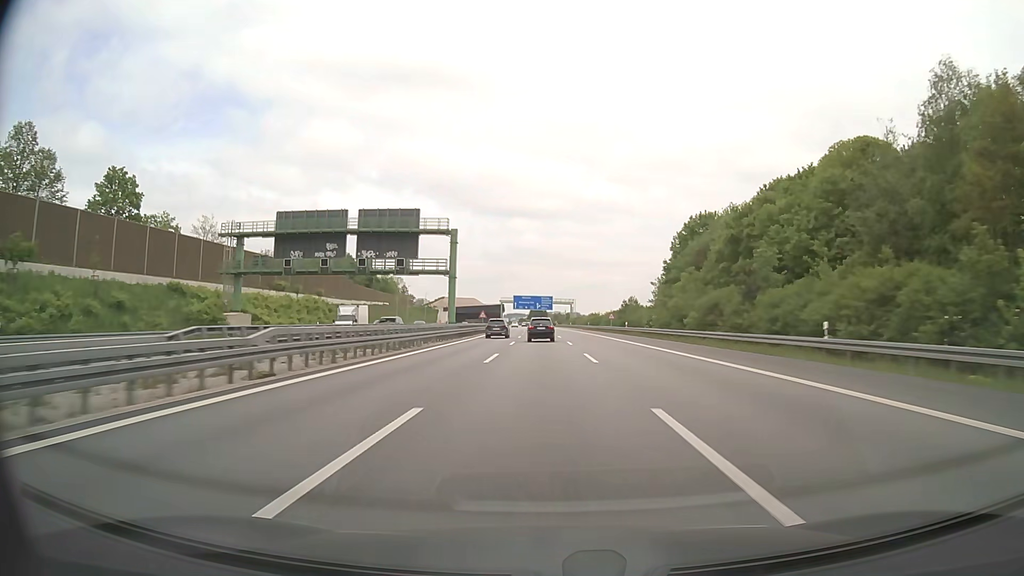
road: motorway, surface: asphalt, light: Day
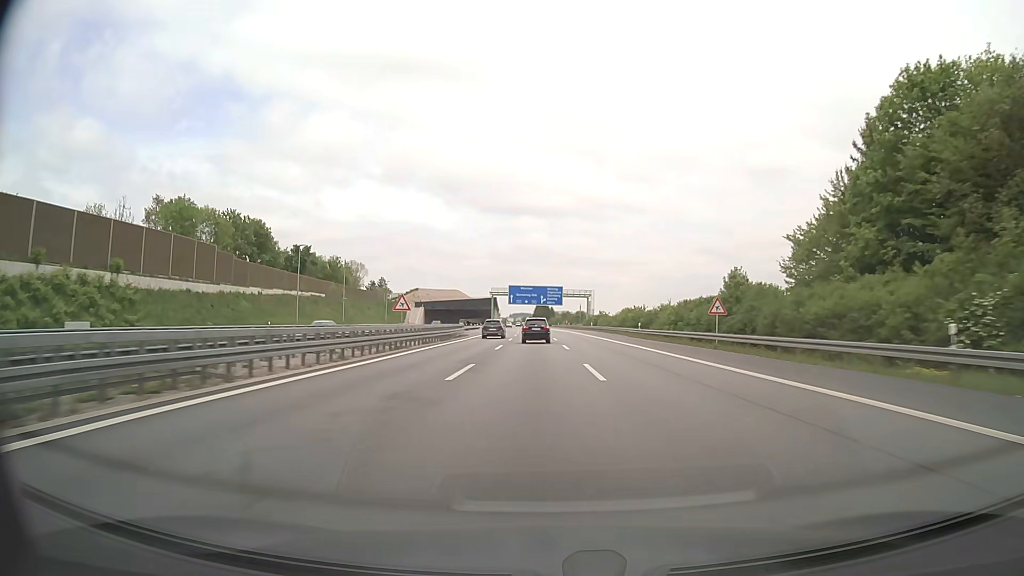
(-0.1, +60.5) m; 0°
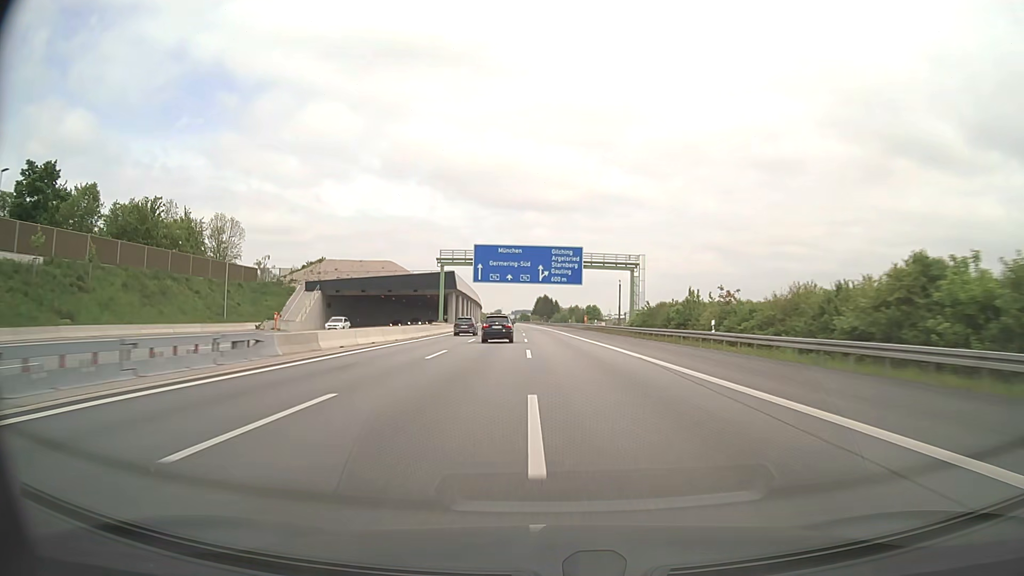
(-0.2, +81.7) m; 0°
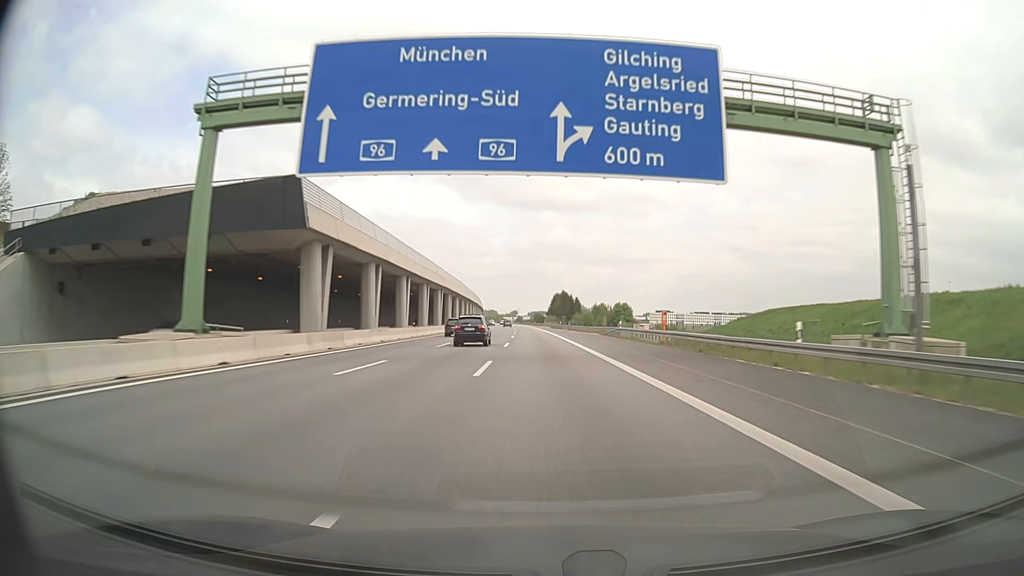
(-0.6, +61.1) m; -1°
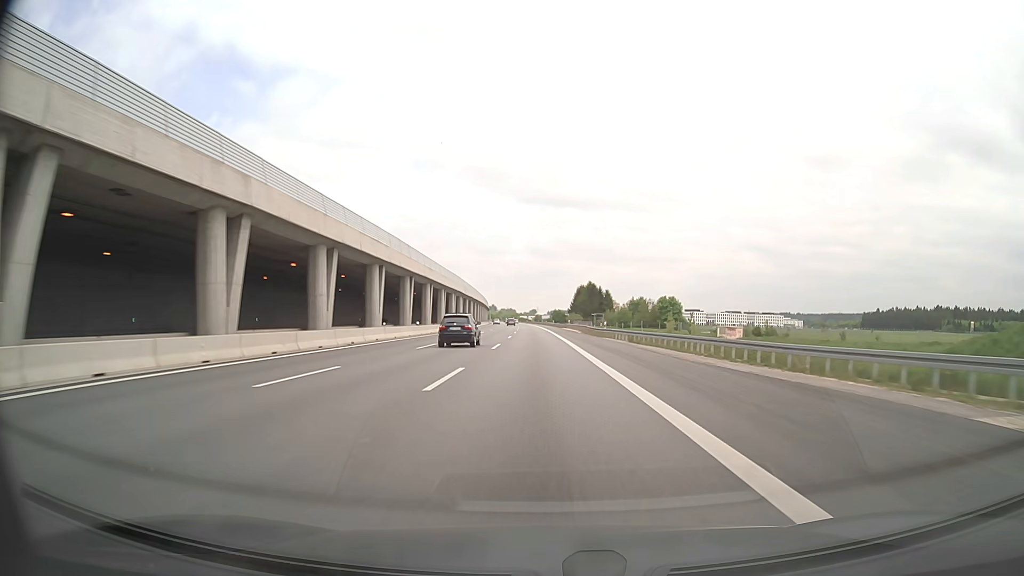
(-0.7, +60.7) m; -2°
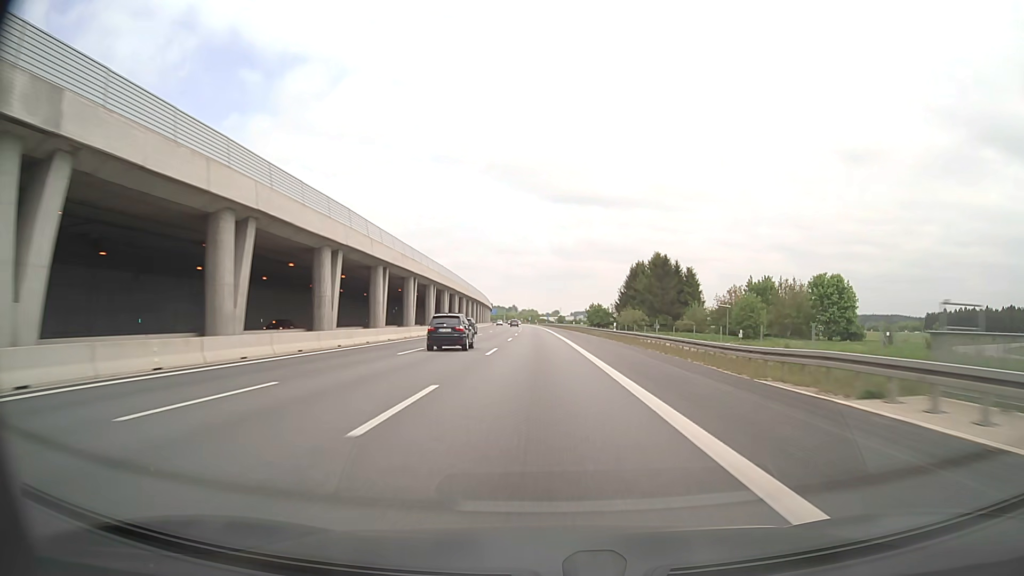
(-2.0, +99.8) m; -2°
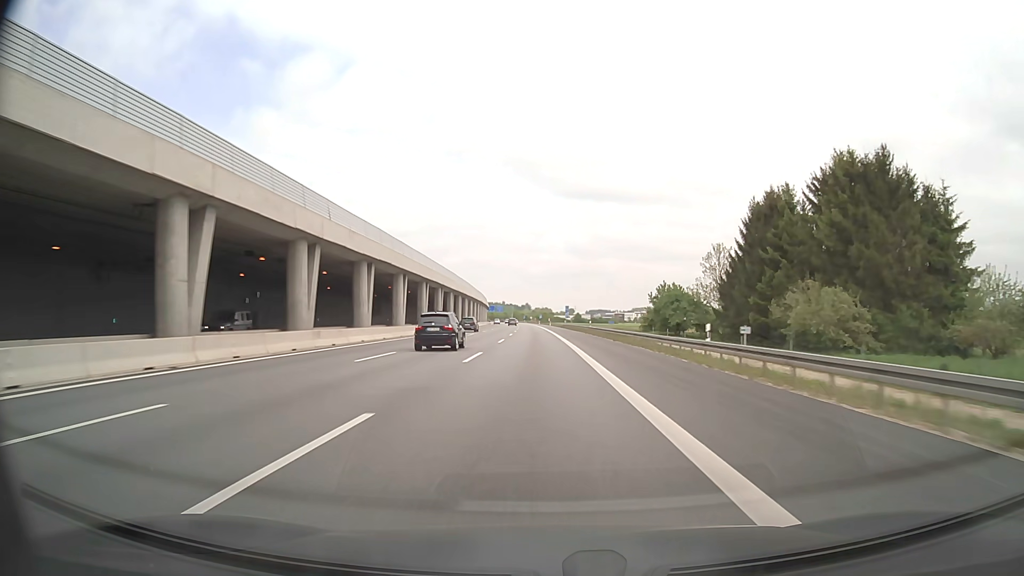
(-0.7, +78.5) m; -1°
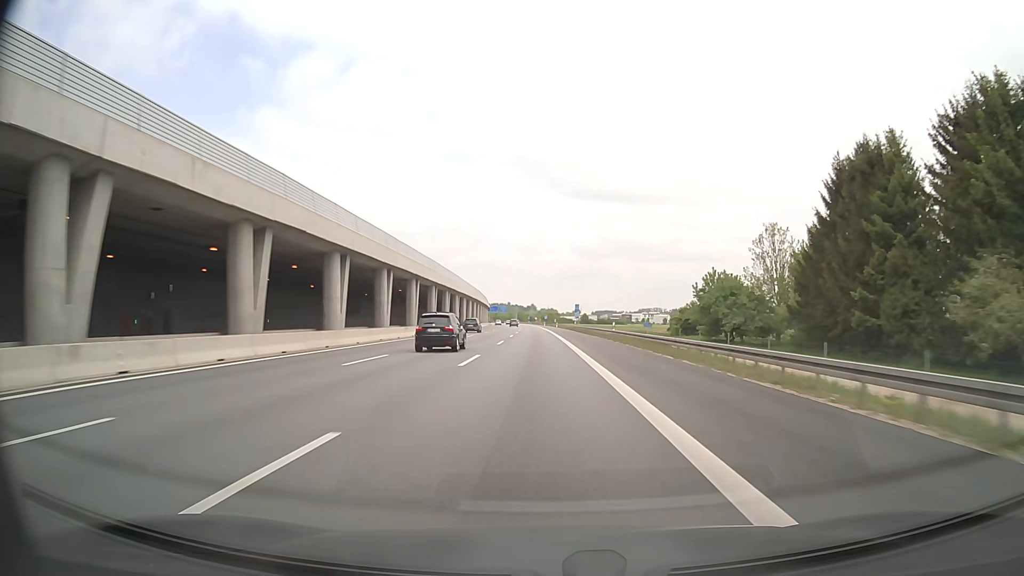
(-0.1, +19.5) m; 0°
(0, +10) (0, +20) (0, +30) (0, +40) (-1, +50) (-1, +60) (-1, +70) (-1, +80) (-2, +90) (-2, +100) m
